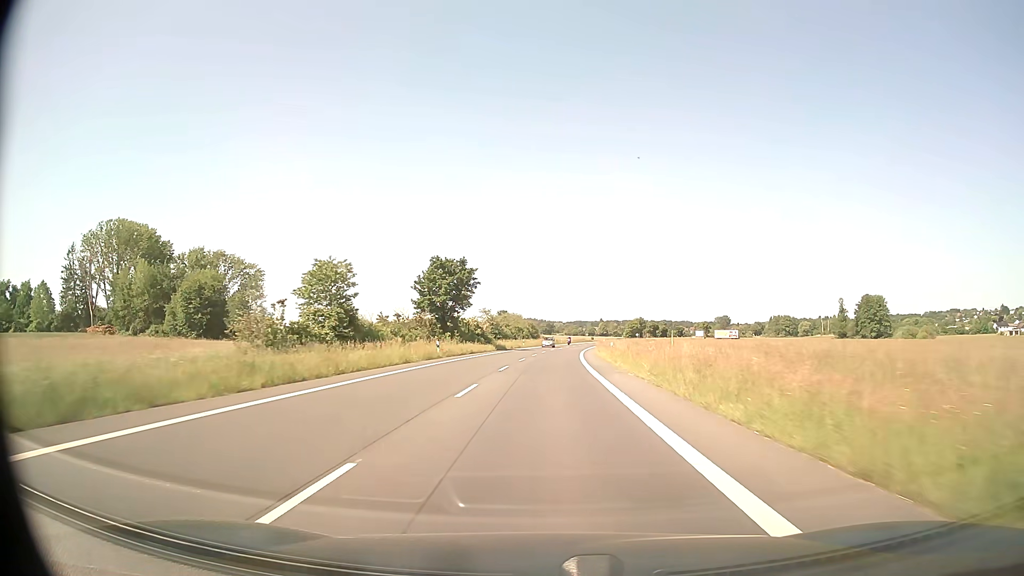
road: secondary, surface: asphalt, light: Day
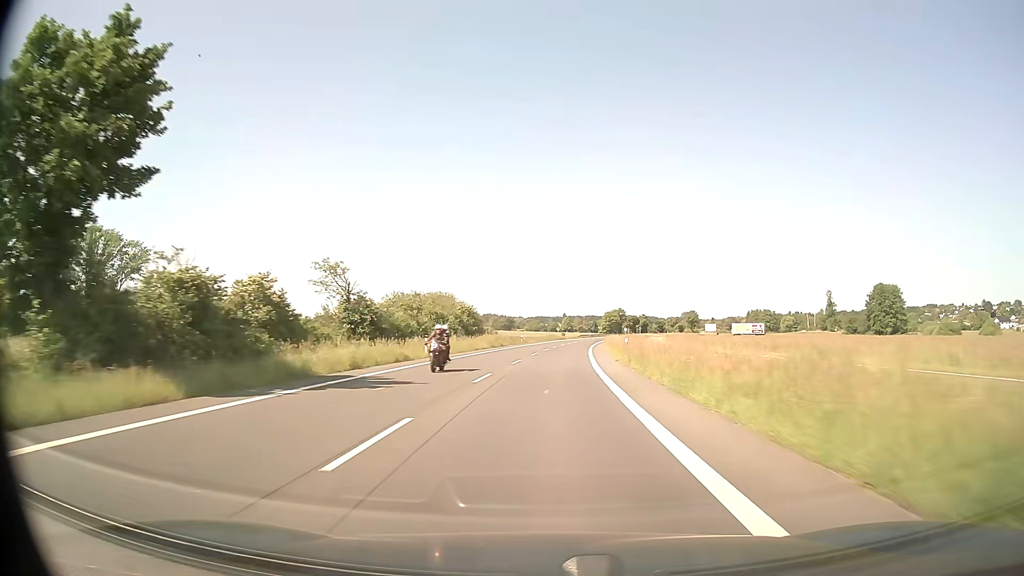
(+1.5, +56.7) m; +3°
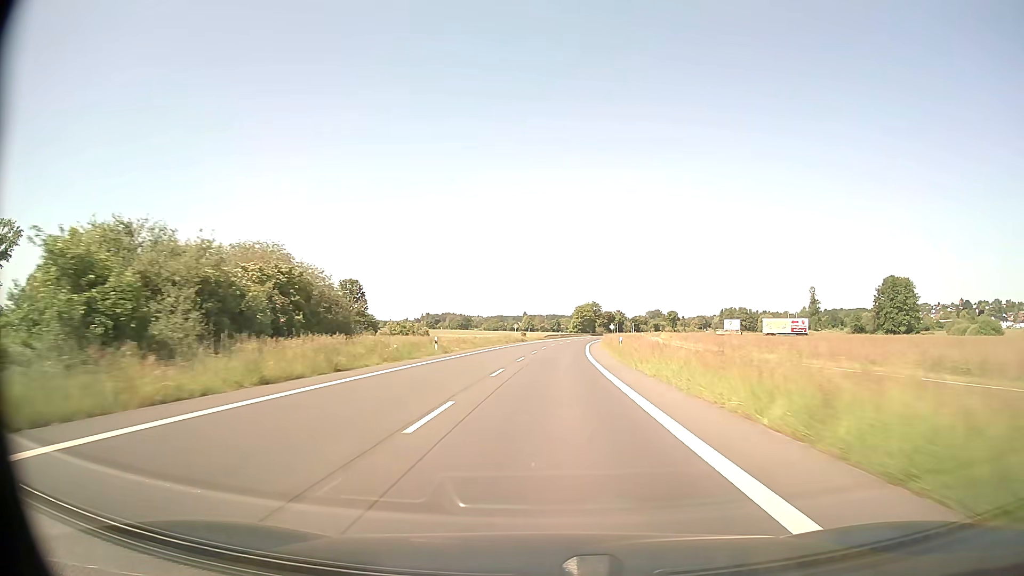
(+1.3, +45.4) m; +3°
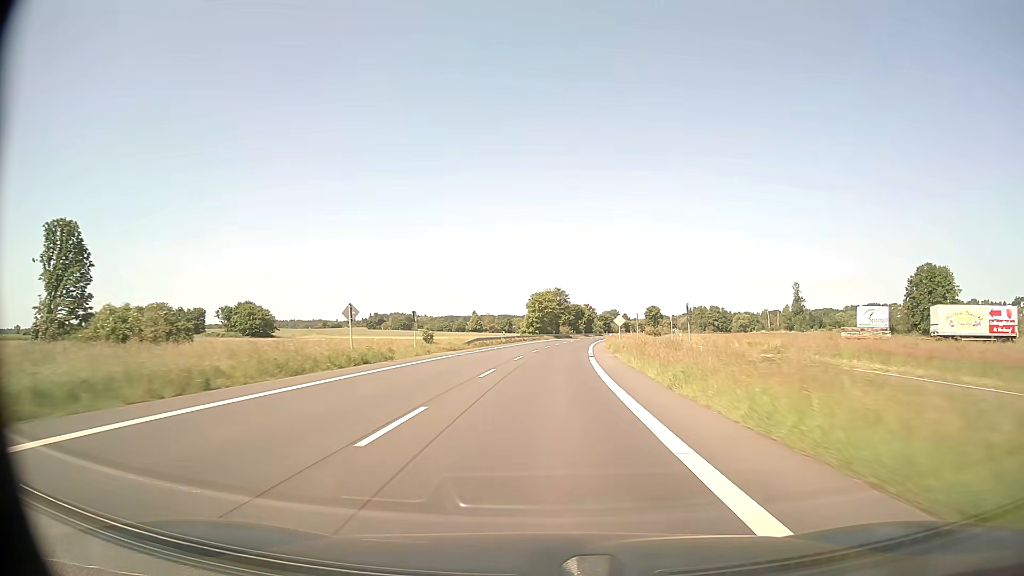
(+2.3, +60.8) m; +4°
(0, +10) (0, +20) (+1, +30) (+1, +40) (+2, +50) (+2, +60) (+3, +70) (+4, +80) (+5, +90) (+7, +100) m
